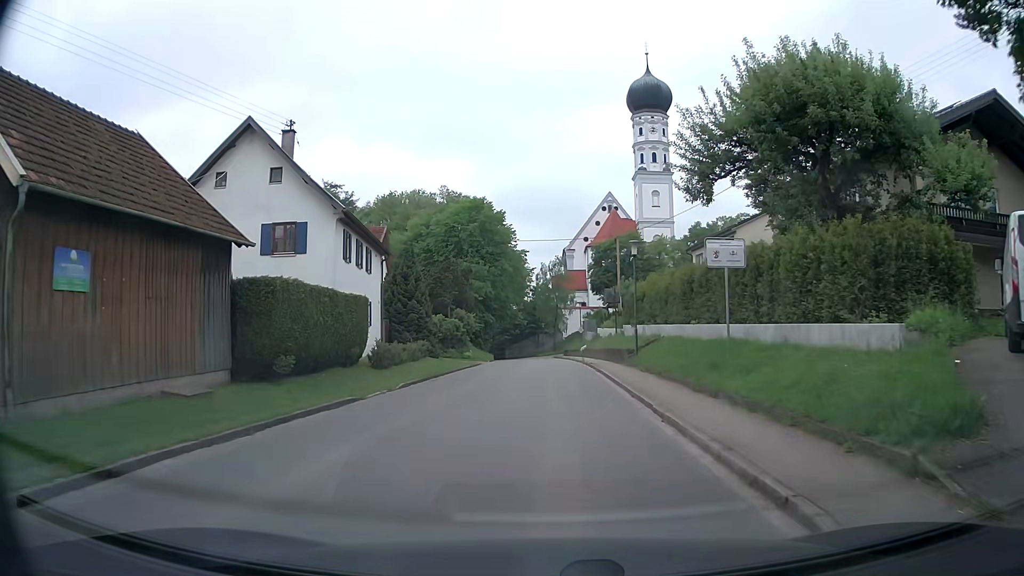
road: tertiary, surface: asphalt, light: Day
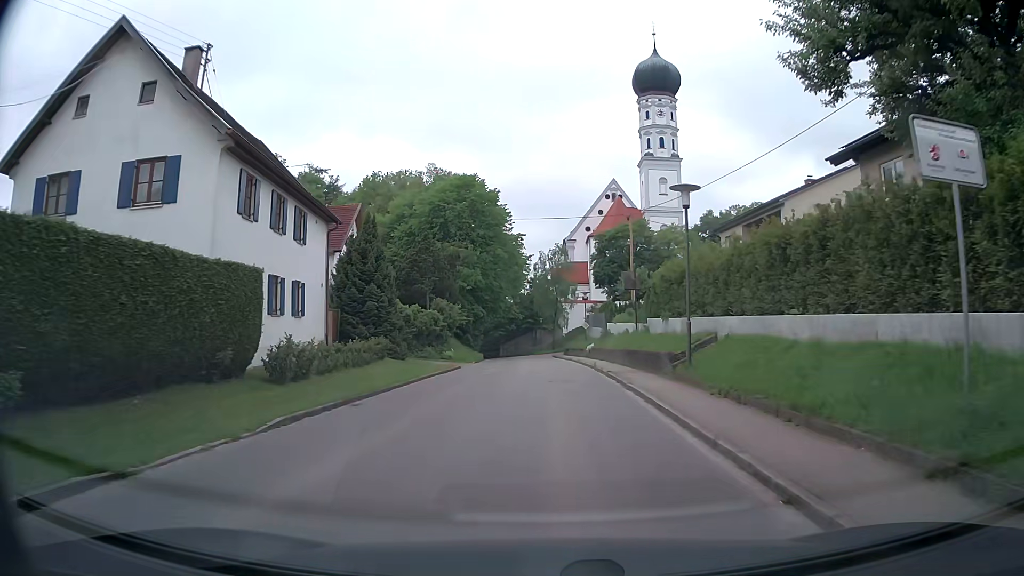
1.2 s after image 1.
(-0.1, +9.5) m; 0°
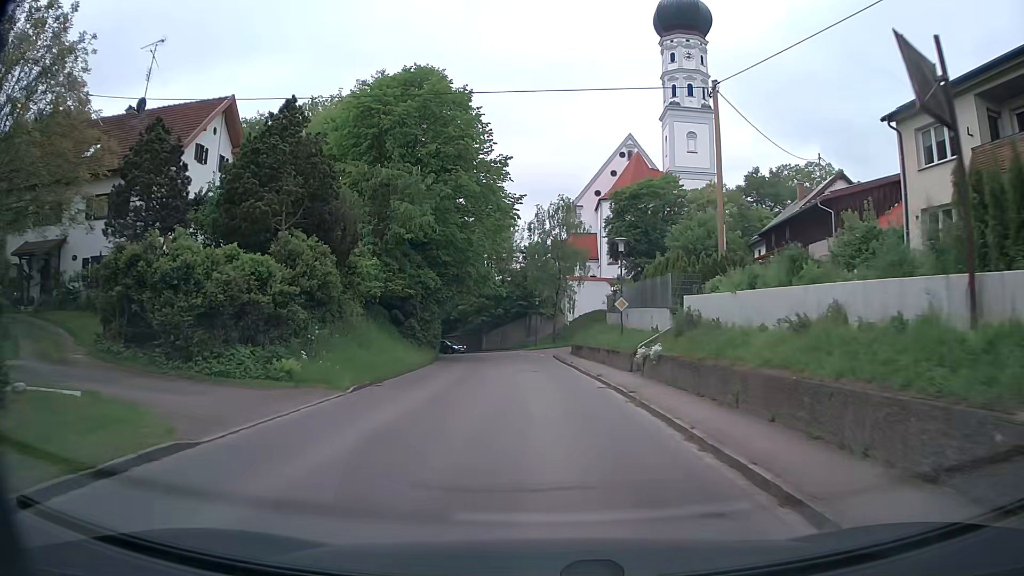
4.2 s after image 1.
(+0.1, +25.4) m; 0°
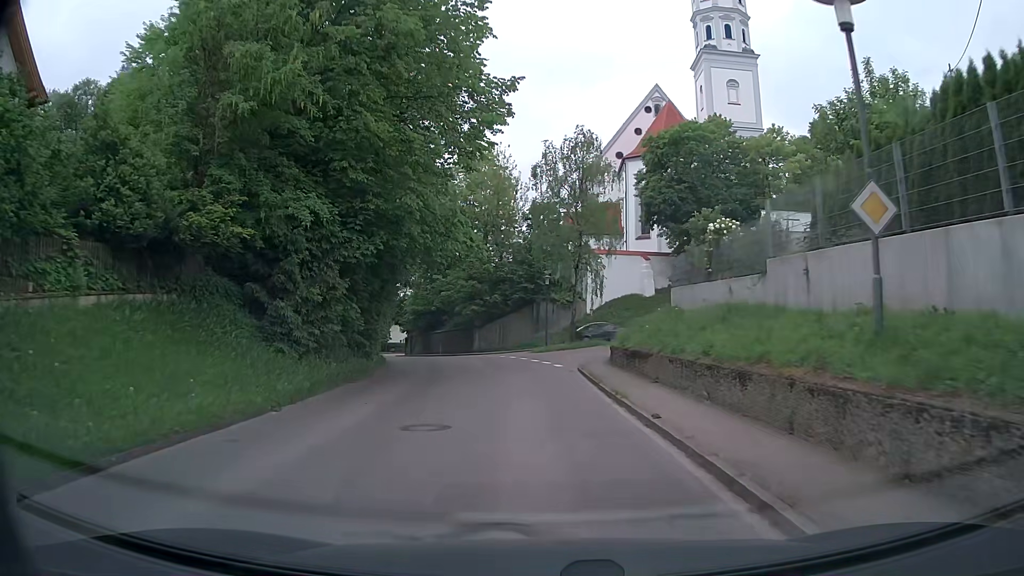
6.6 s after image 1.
(0.0, +20.0) m; -1°
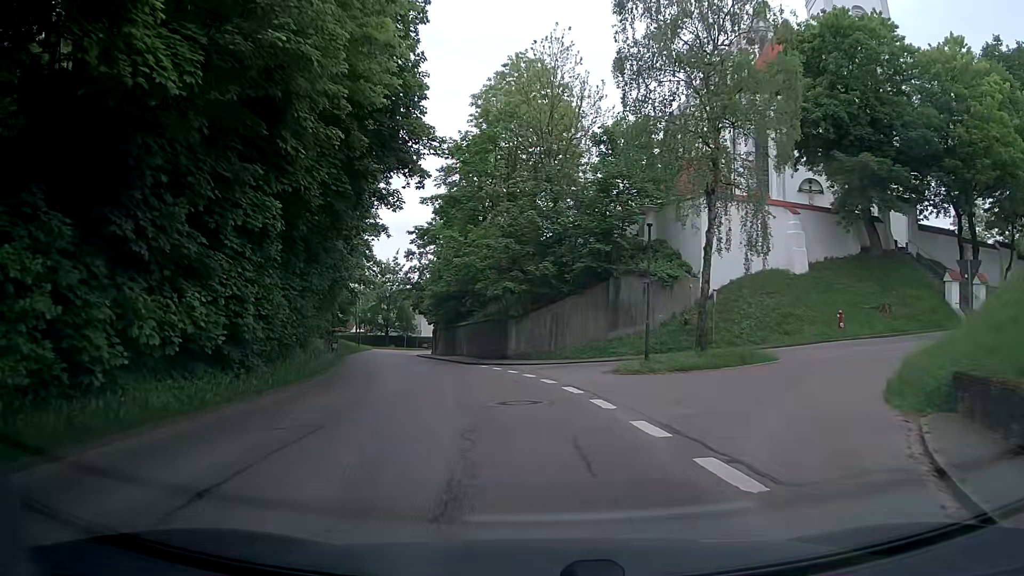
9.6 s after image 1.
(-0.3, +22.6) m; -4°
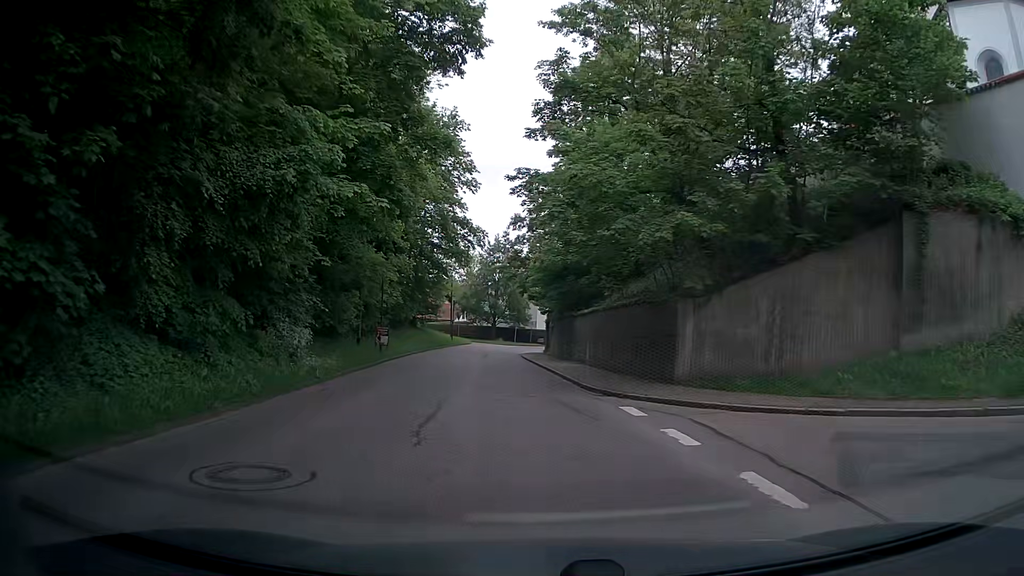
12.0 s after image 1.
(-1.4, +18.2) m; -10°
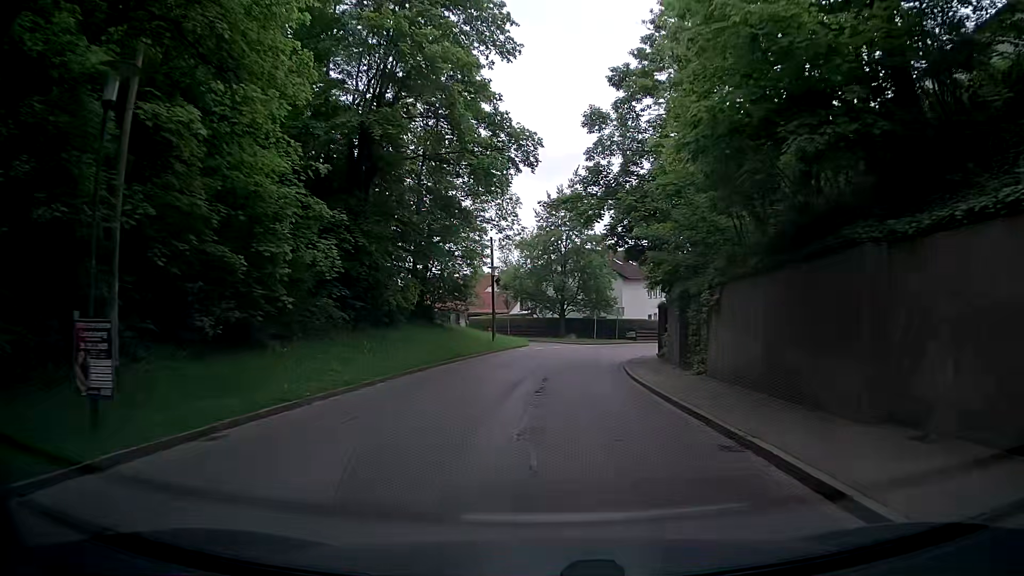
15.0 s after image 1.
(-2.2, +26.0) m; -6°
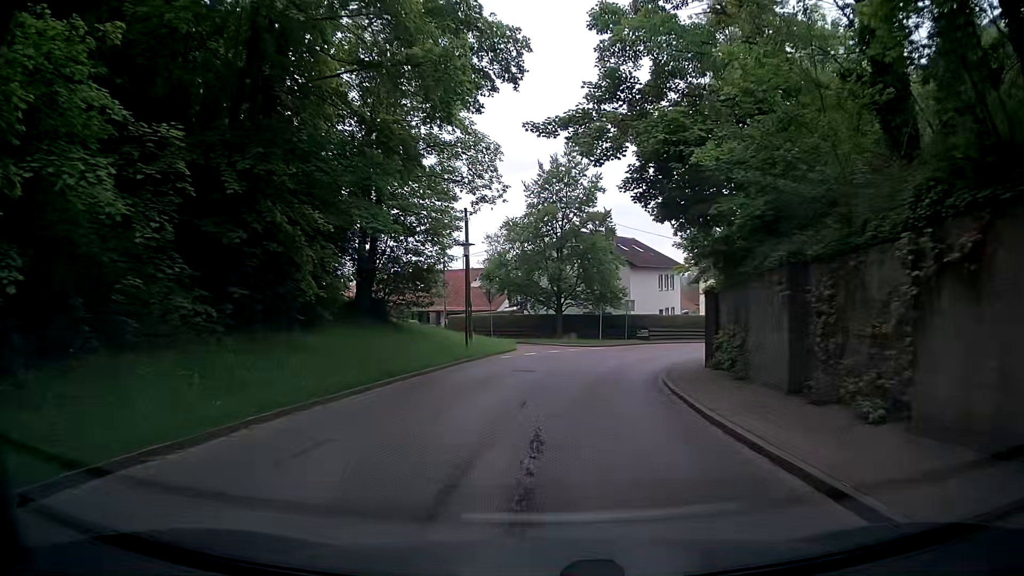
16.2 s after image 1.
(0.0, +10.3) m; 0°
(0, +10) (+1, +20) (+3, +30) (+8, +39) (+13, +47) (+20, +54) (+28, +60) (+36, +65) (+45, +70) (+54, +75) m
